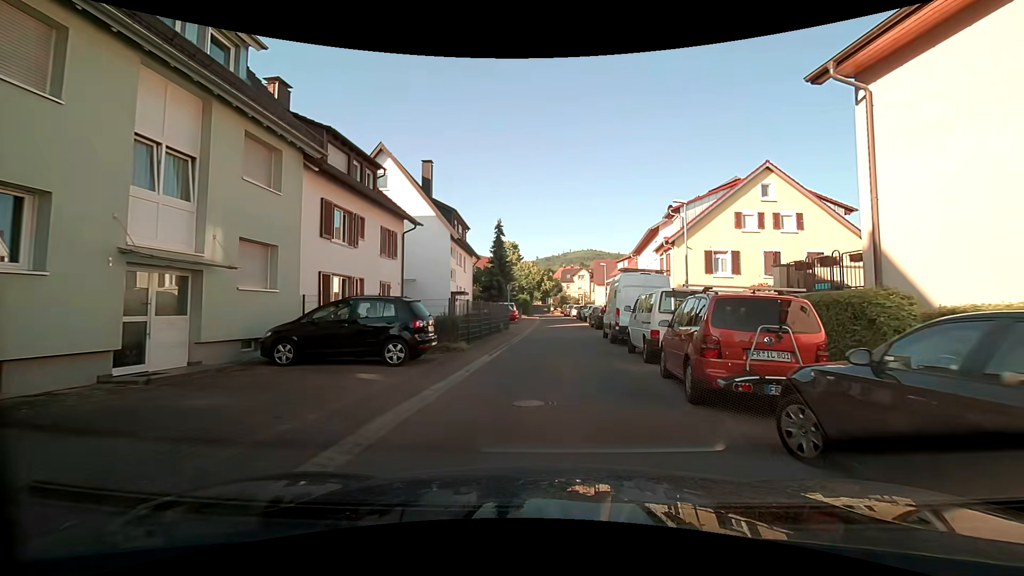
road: residential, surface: asphalt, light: Day
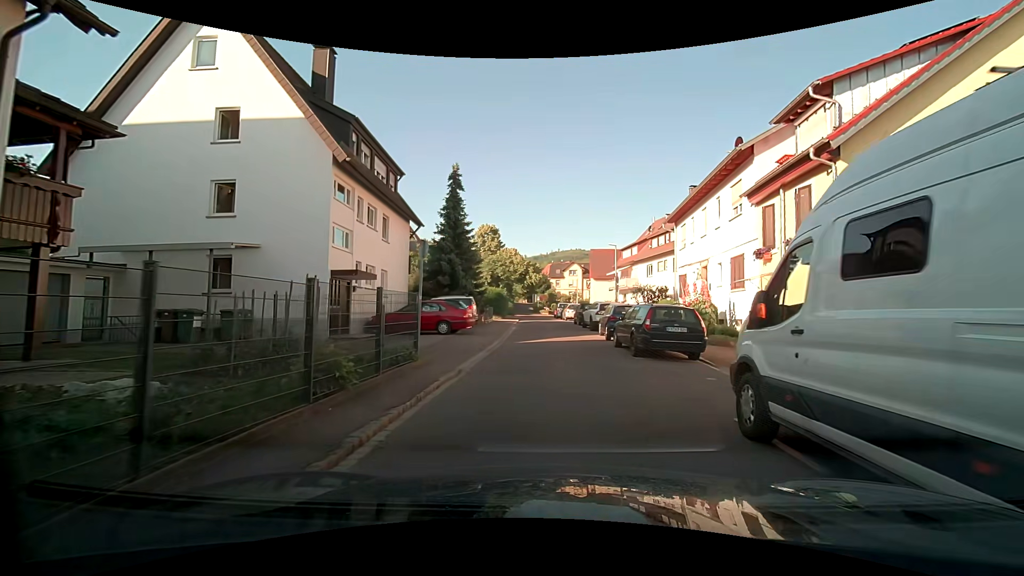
(+0.5, +18.1) m; +1°
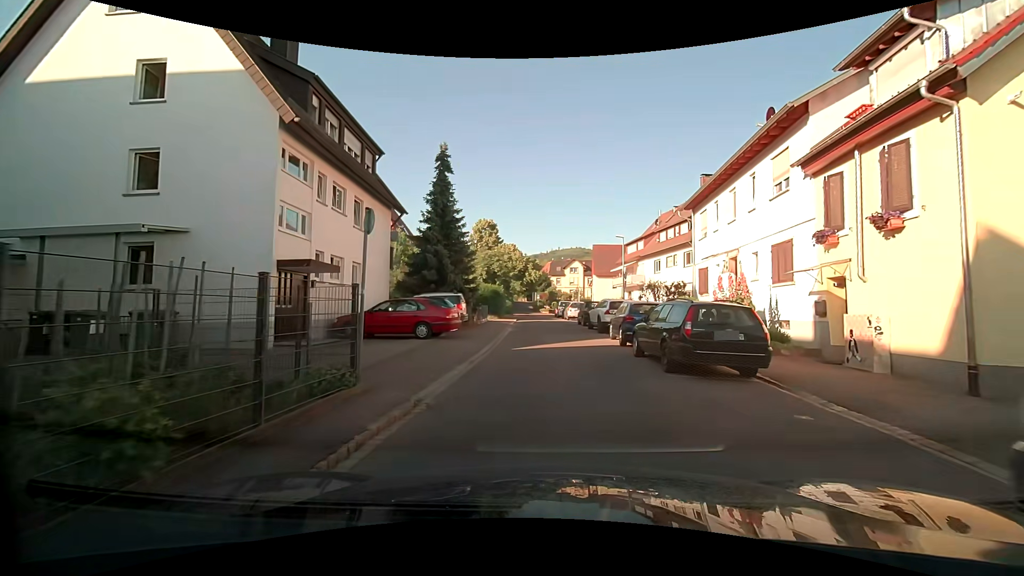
(0.0, +3.6) m; 0°
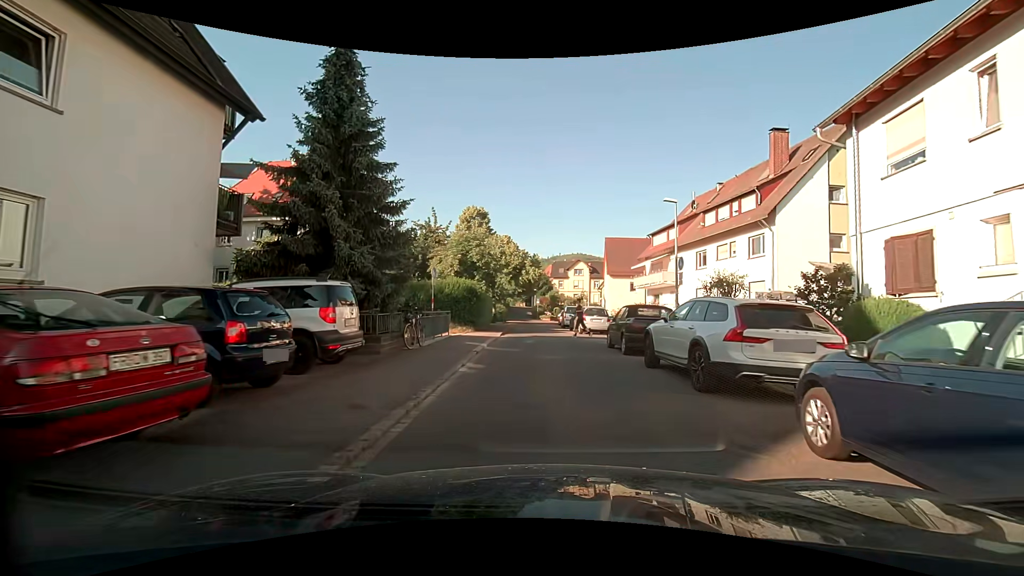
(+0.1, +13.8) m; -1°
(0, +10) (0, +20) (0, +30) (+1, +40) (+1, +50) (+1, +60) (+1, +70) (-1, +80) (-2, +90) (-1, +100) m
